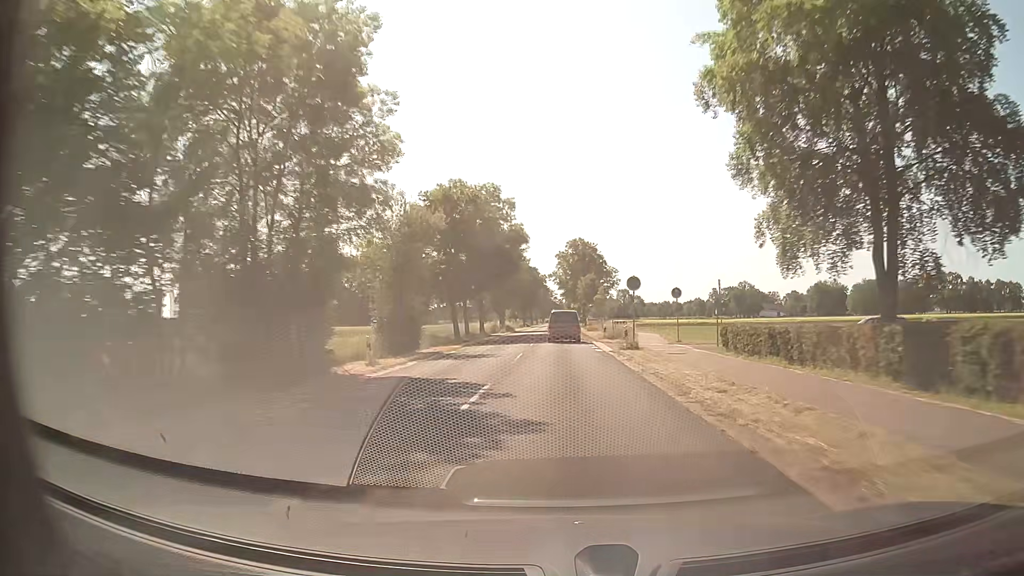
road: secondary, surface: asphalt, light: Day
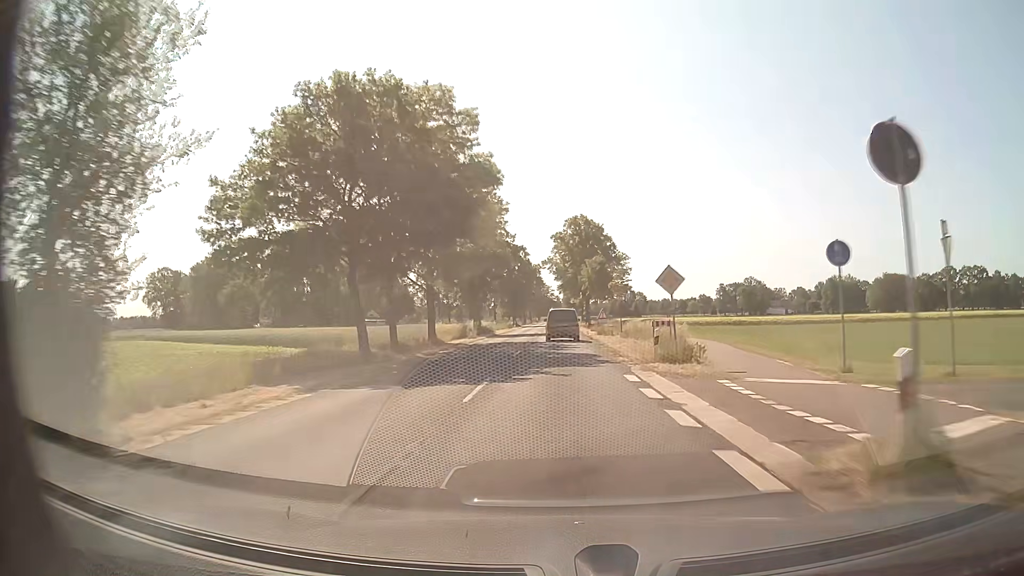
(+0.1, +23.0) m; +1°
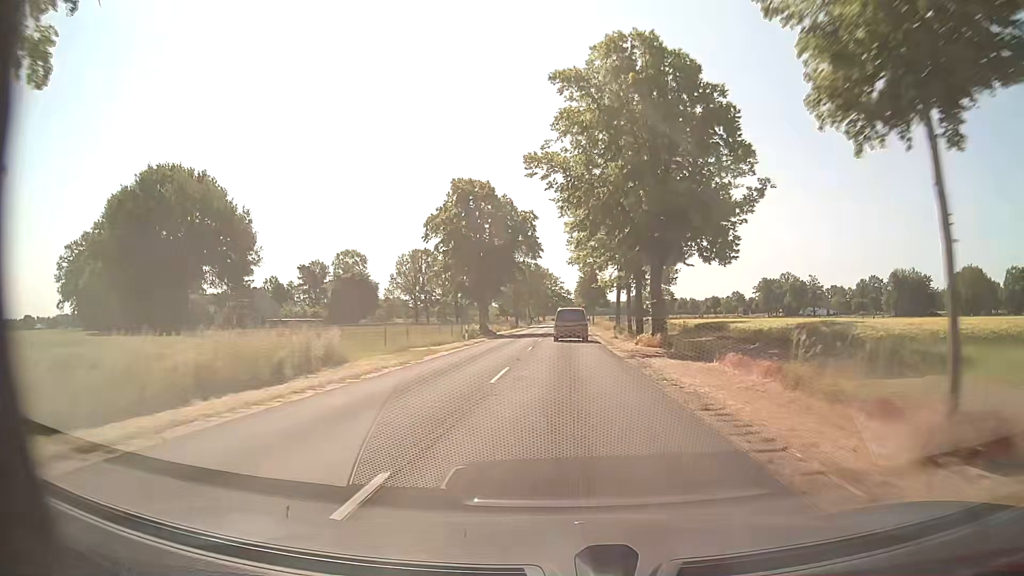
(-0.6, +57.2) m; -1°
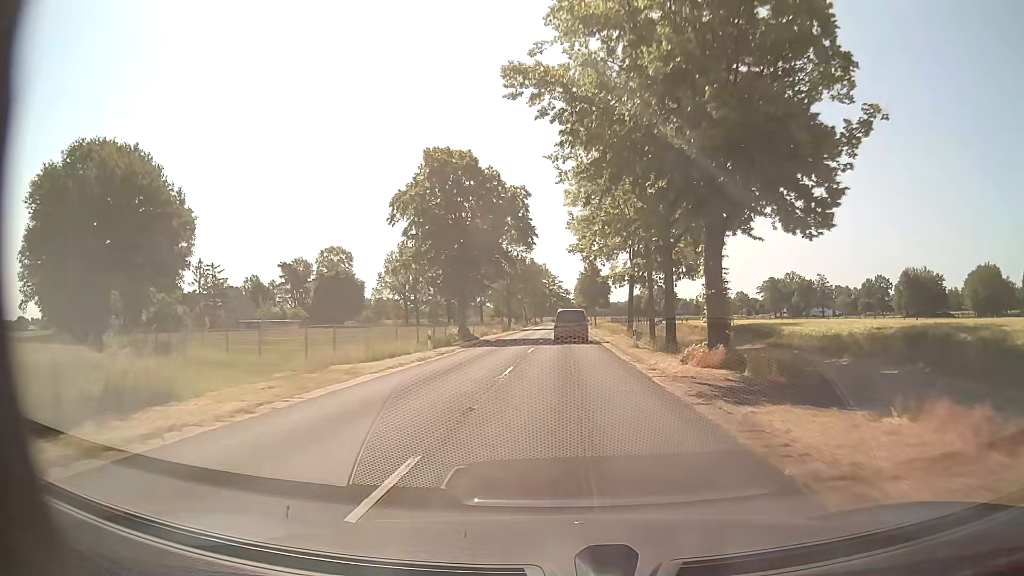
(0.0, +11.4) m; 0°
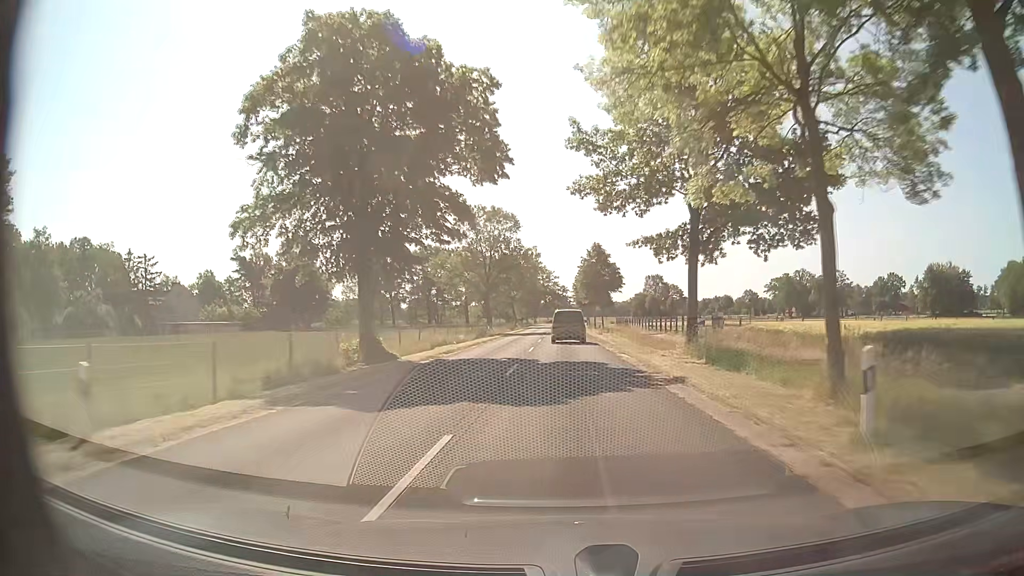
(+0.1, +22.8) m; +1°
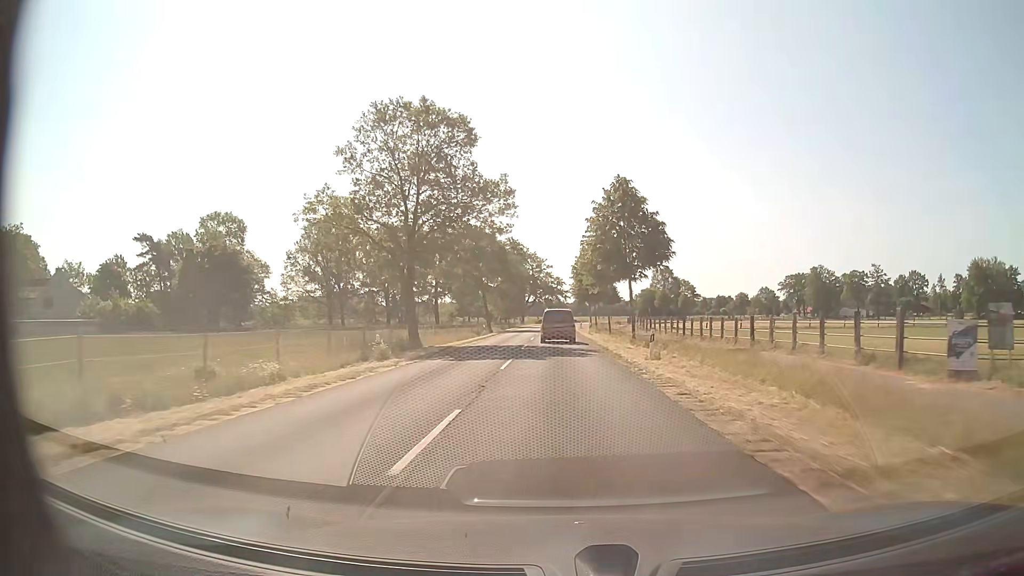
(+0.2, +34.1) m; +1°
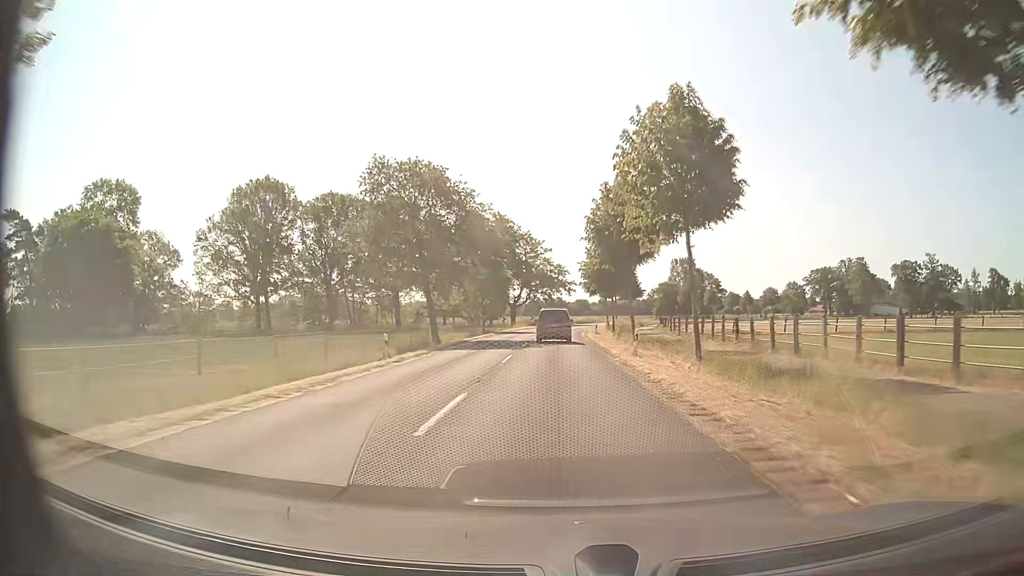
(-0.1, +34.0) m; 0°
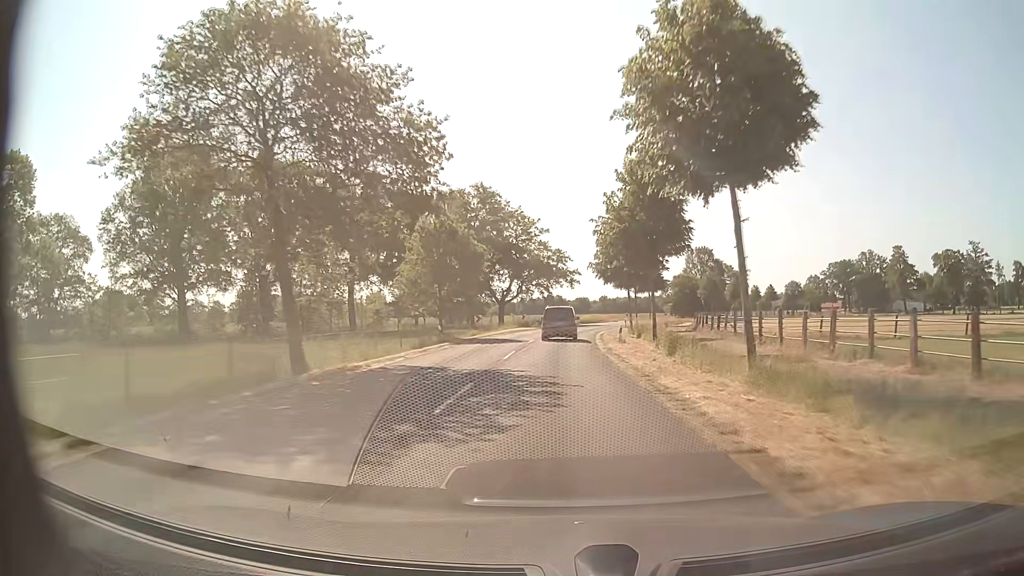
(0.0, +22.6) m; 0°
(0, +10) (0, +20) (0, +30) (0, +40) (+1, +50) (+2, +60) (+4, +70) (+6, +80) (+9, +89) (+12, +99) m
